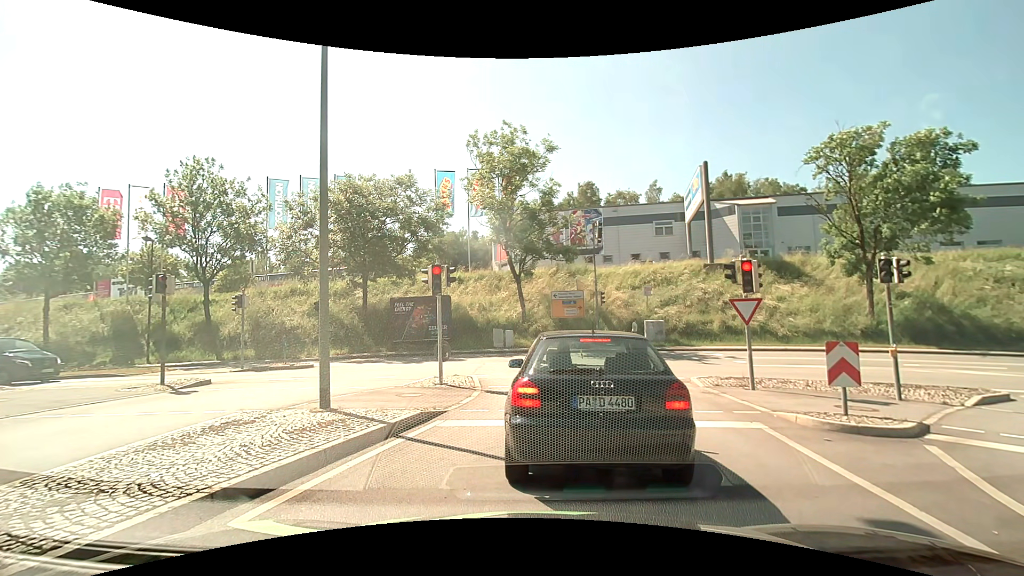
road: primary_link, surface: asphalt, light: Day
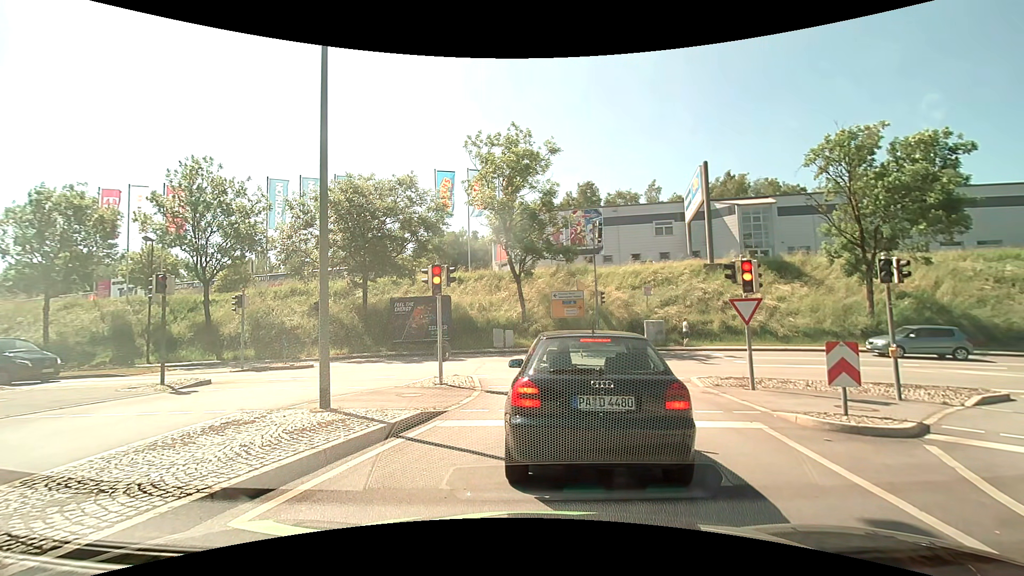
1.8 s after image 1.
(0.0, 0.0) m; 0°
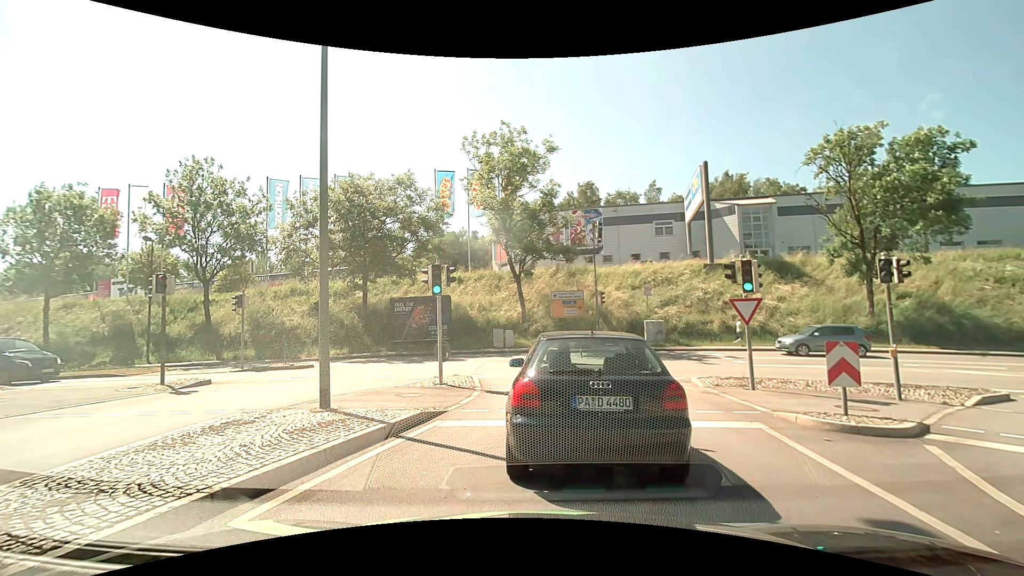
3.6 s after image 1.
(0.0, 0.0) m; 0°
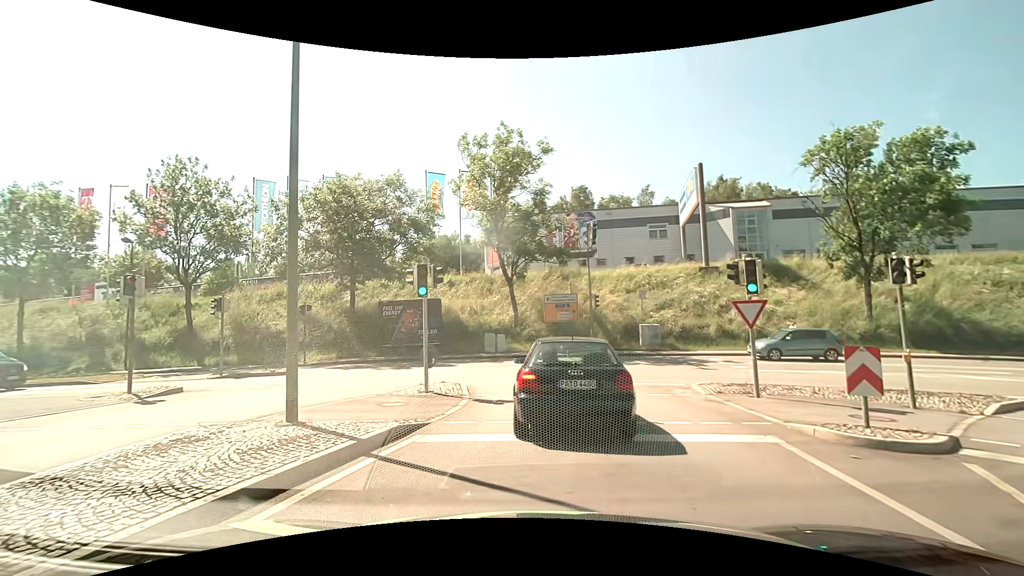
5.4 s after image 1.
(0.0, +0.8) m; +1°
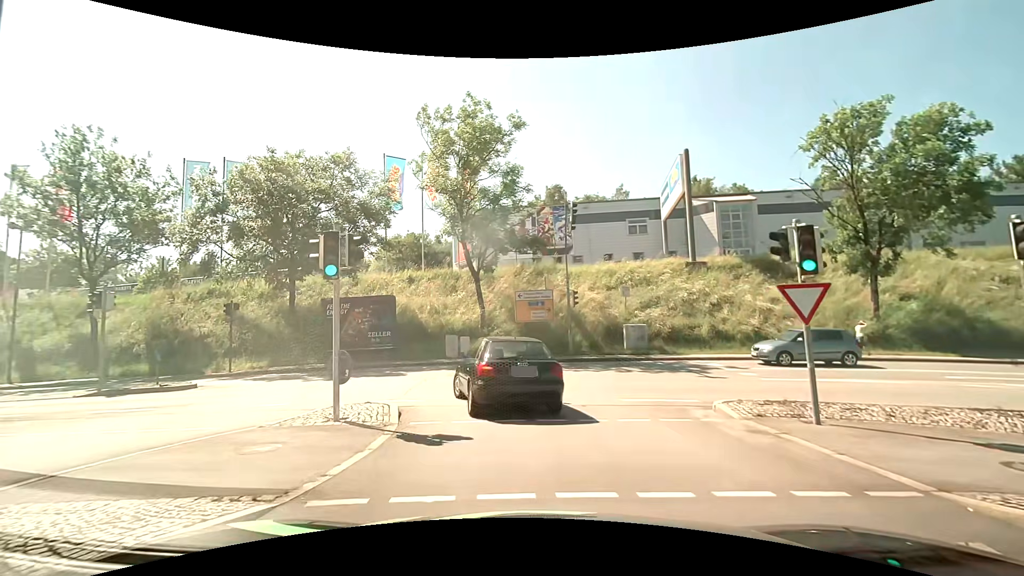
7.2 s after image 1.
(0.0, +4.2) m; +2°
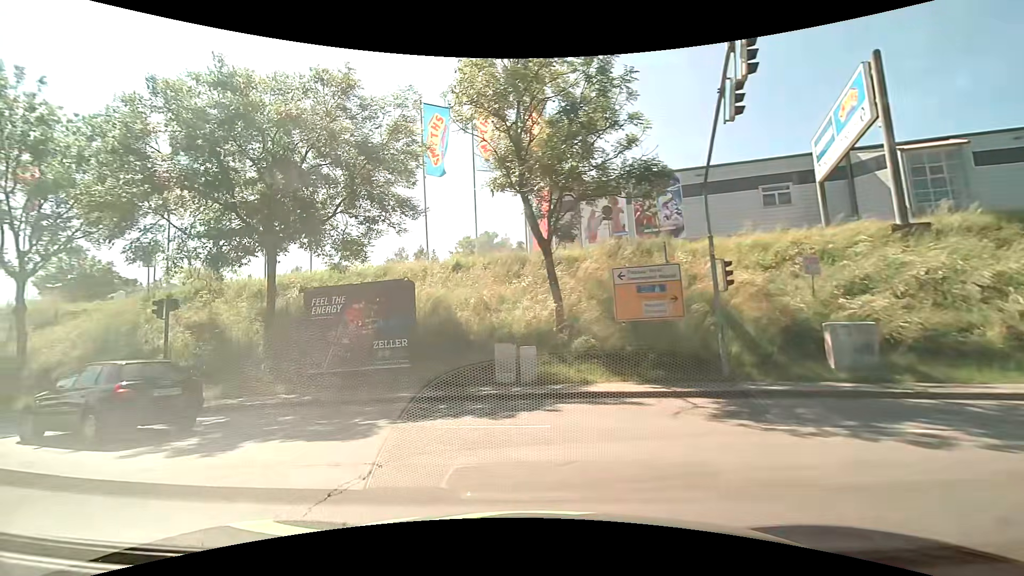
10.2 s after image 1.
(-0.4, +11.1) m; -10°
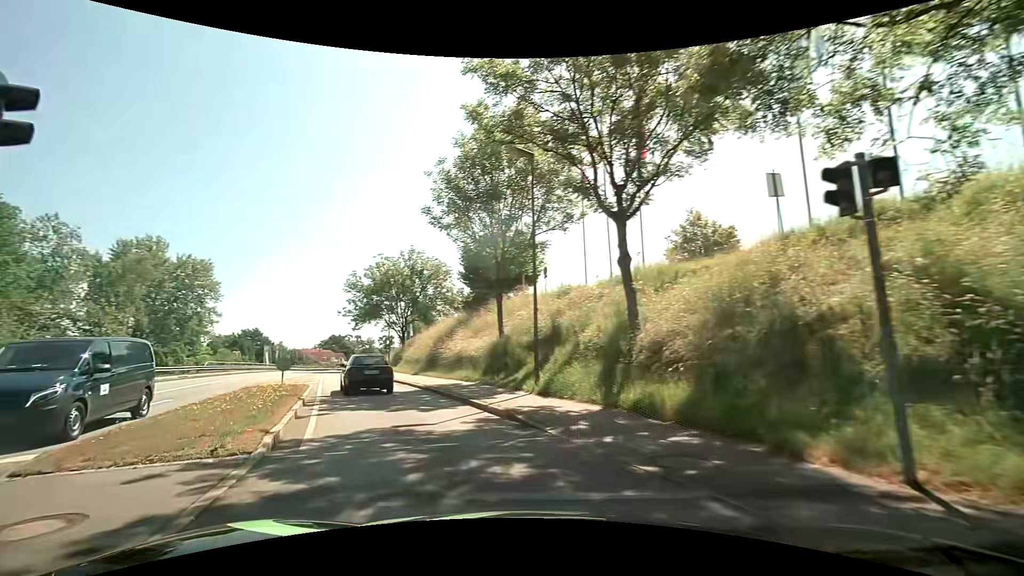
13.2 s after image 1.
(-6.8, +11.1) m; -63°
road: tertiary
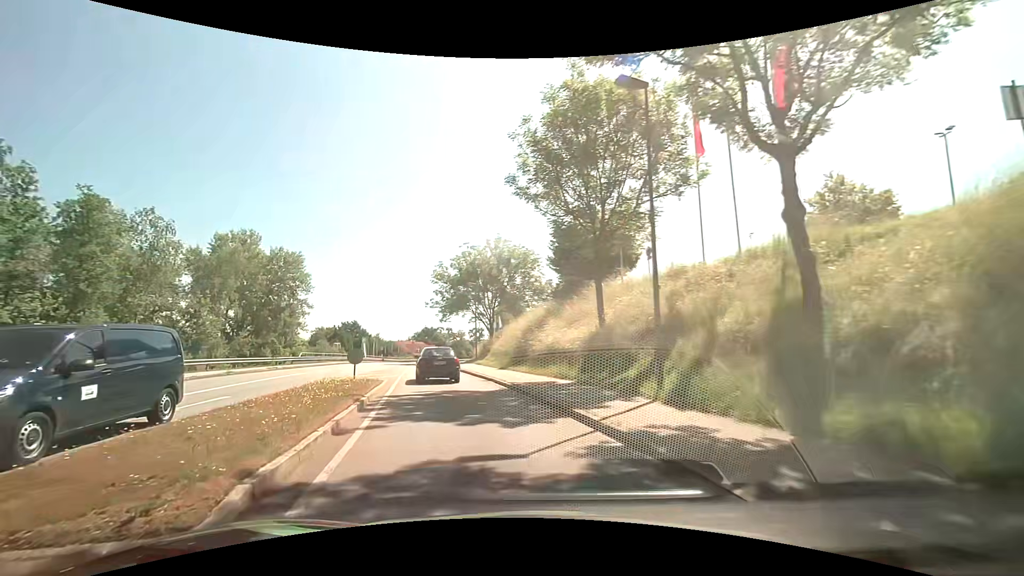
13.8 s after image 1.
(-0.4, +3.7) m; -10°
(-1, +10) (-4, +20) (-6, +29) (-9, +39) (-11, +49) (-13, +58) (-15, +68) (-17, +78) (-19, +88) (-20, +98) m
